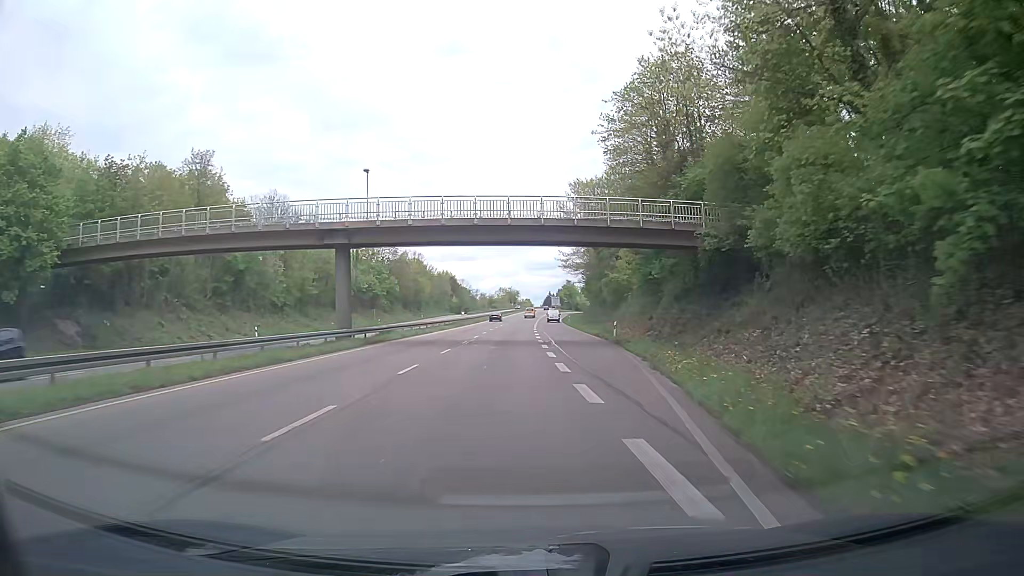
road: trunk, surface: asphalt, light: Day
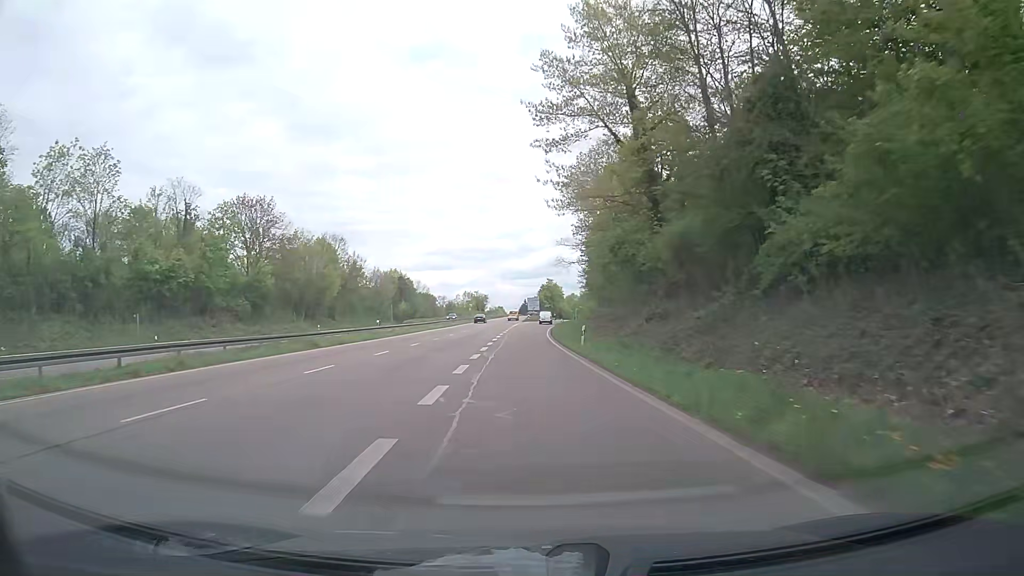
(+1.8, +61.4) m; +2°
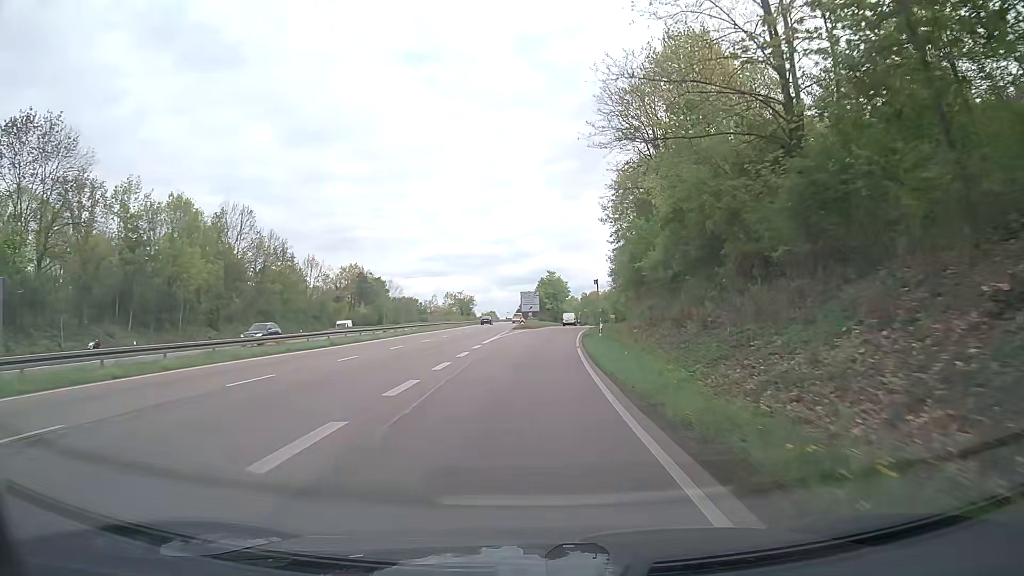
(-0.1, +48.2) m; 0°
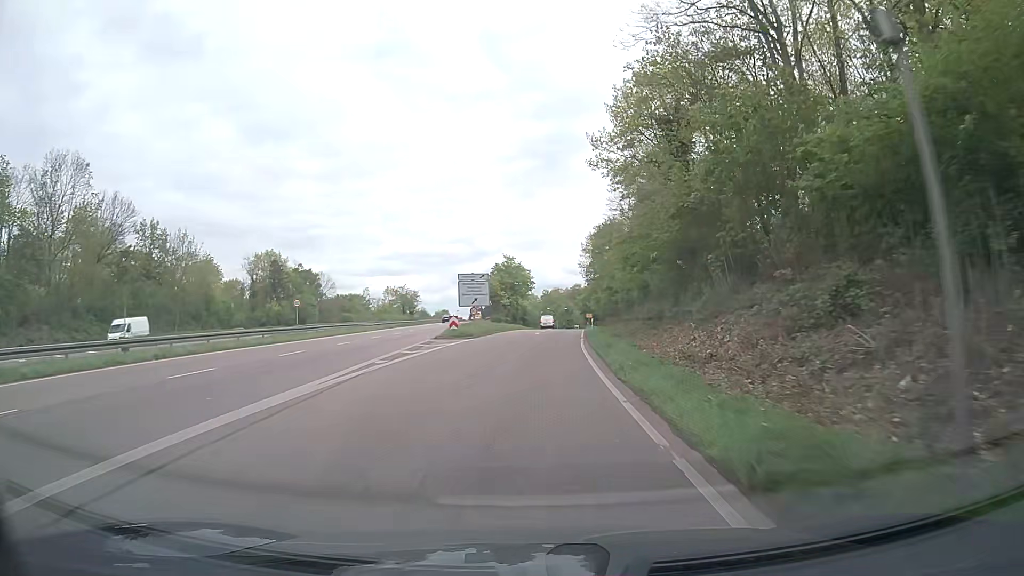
(+0.9, +34.7) m; +4°
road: trunk_link
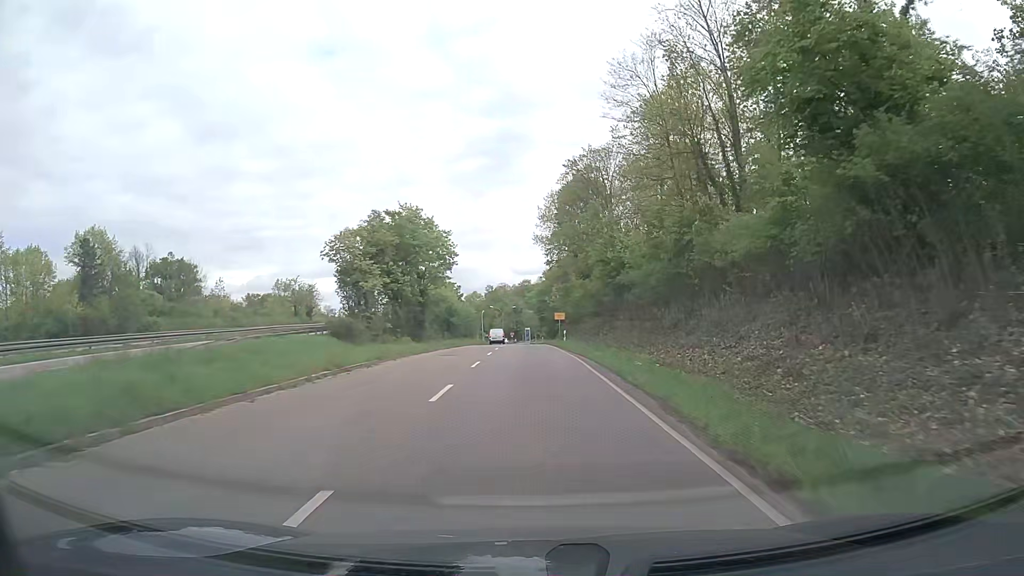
(+2.0, +51.7) m; +4°
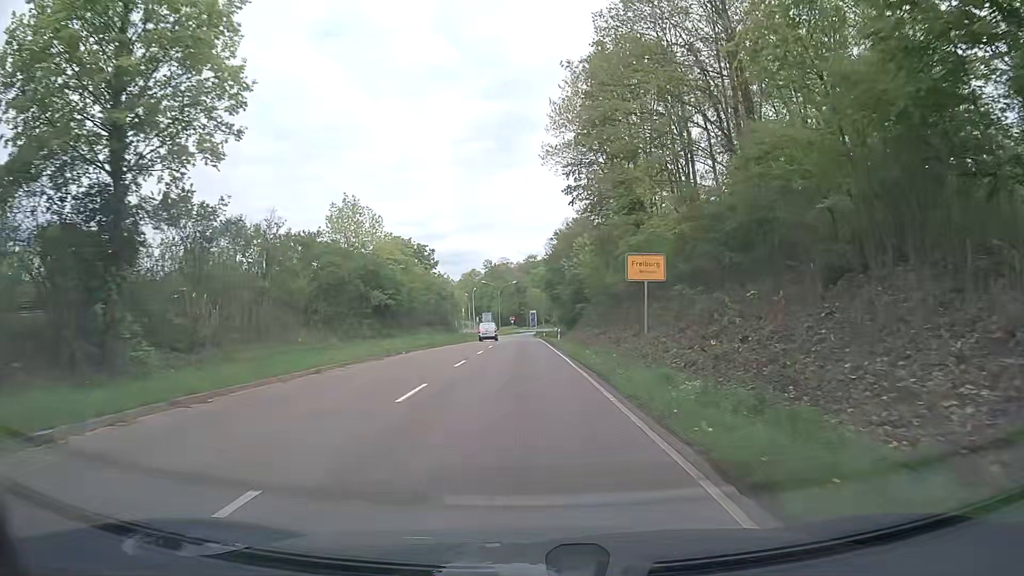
(0.0, +45.0) m; -1°
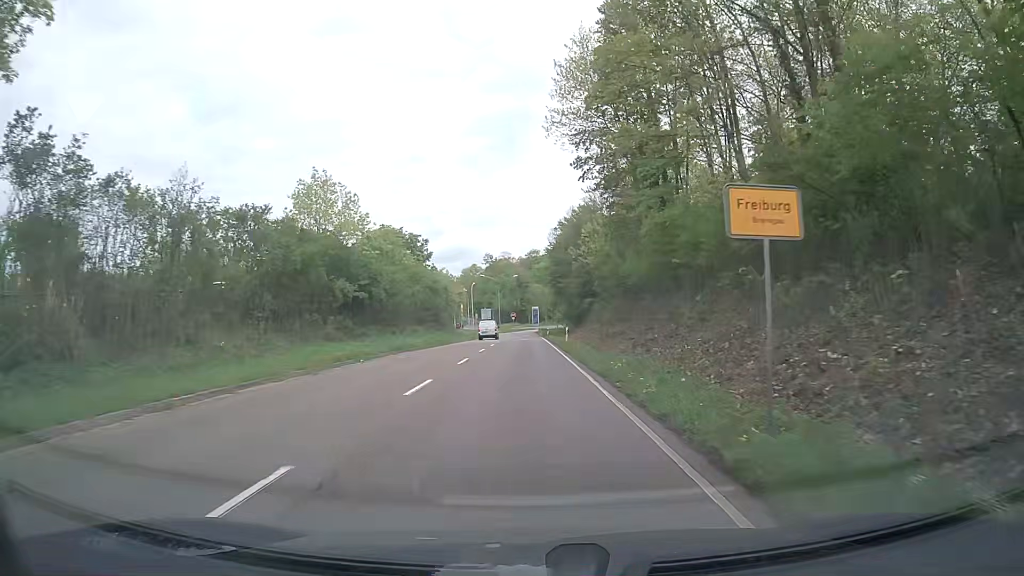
(0.0, +8.2) m; 0°
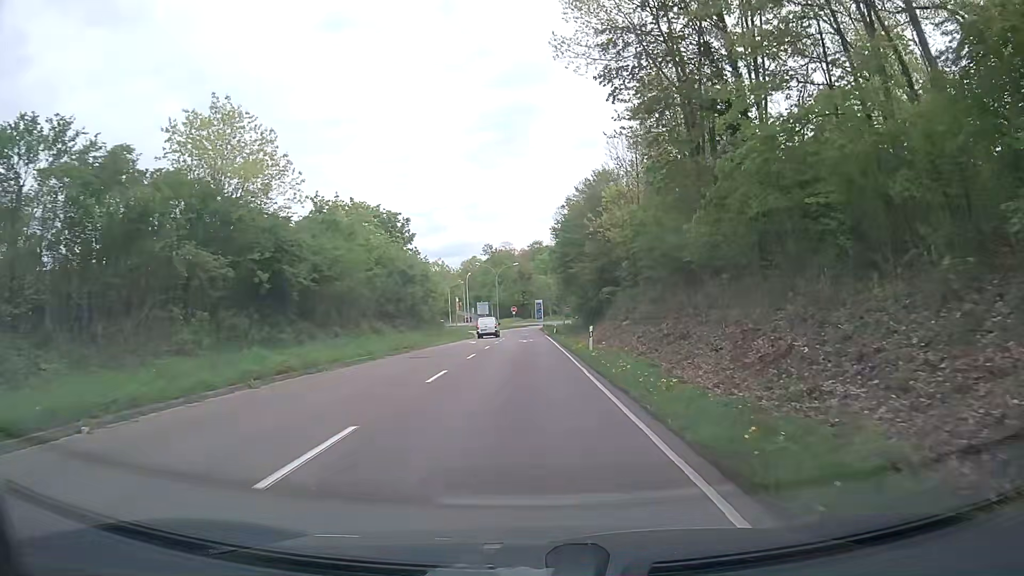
(-0.1, +15.5) m; -1°
(0, +10) (0, +20) (0, +30) (0, +40) (0, +50) (0, +60) (0, +70) (-1, +80) (-3, +90) (-7, +99) m
